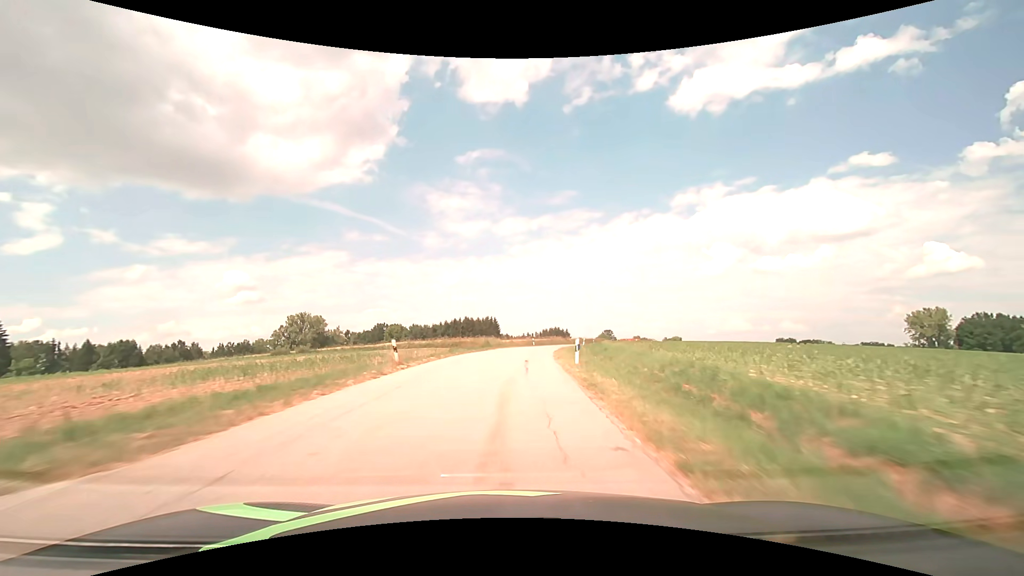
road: tertiary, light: Day
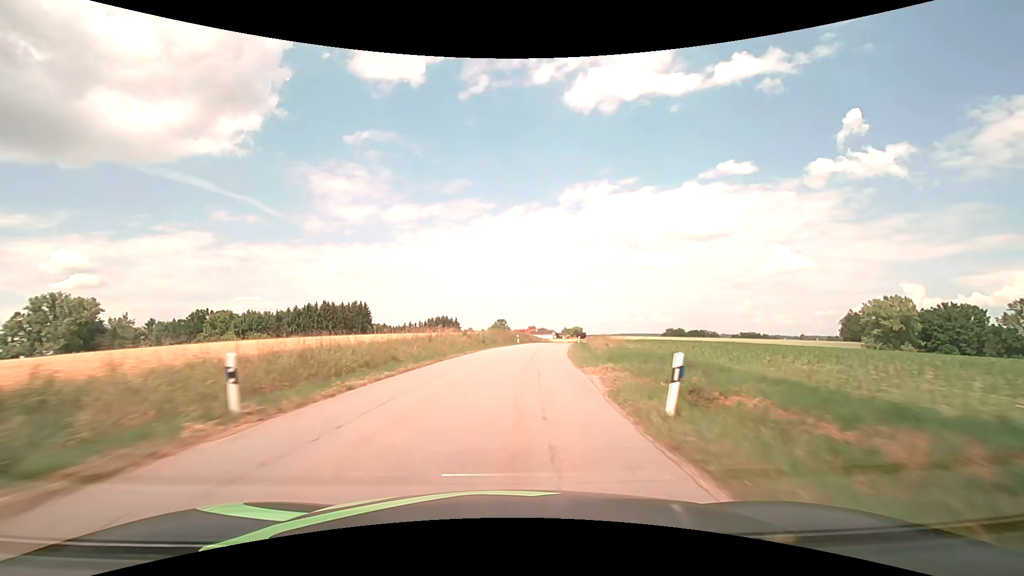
(+5.8, +60.0) m; +13°
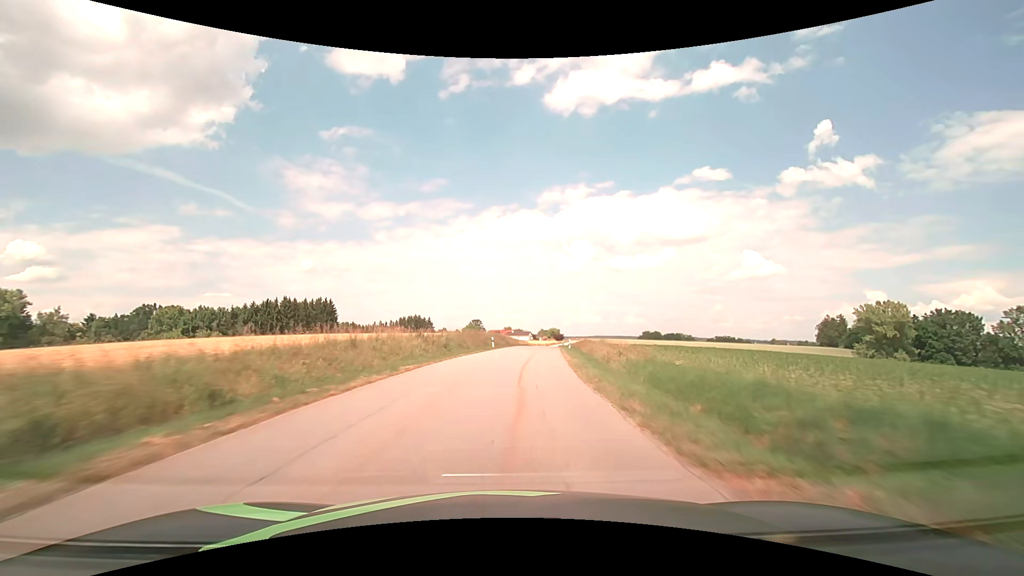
(+0.3, +12.2) m; +3°
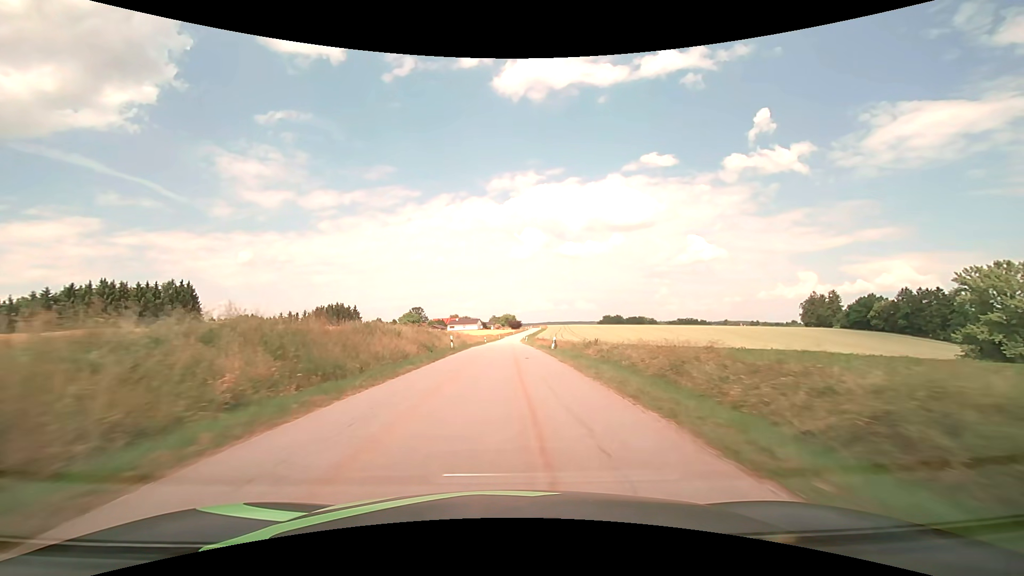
(+4.4, +61.9) m; +6°
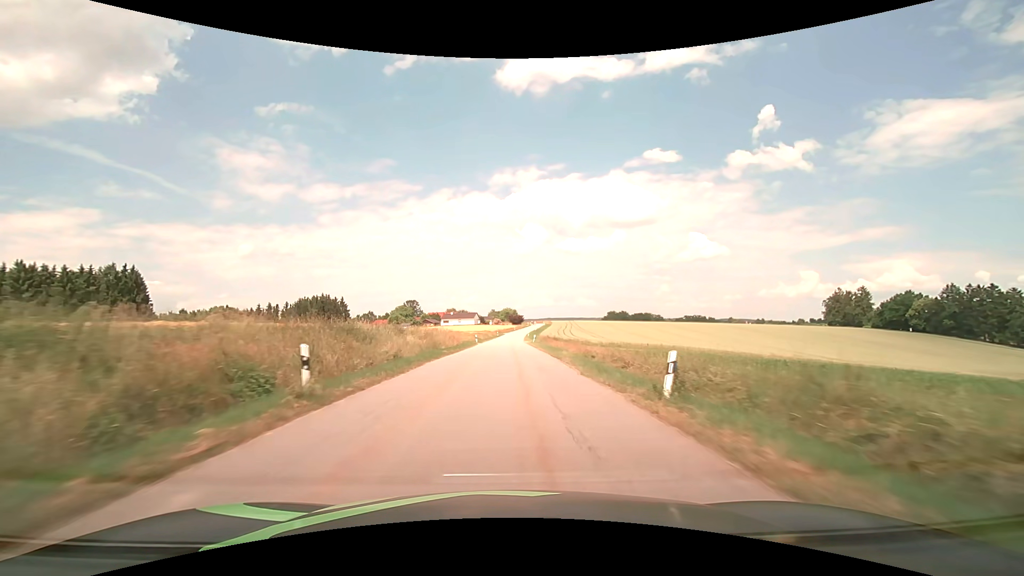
(0.0, +24.1) m; 0°
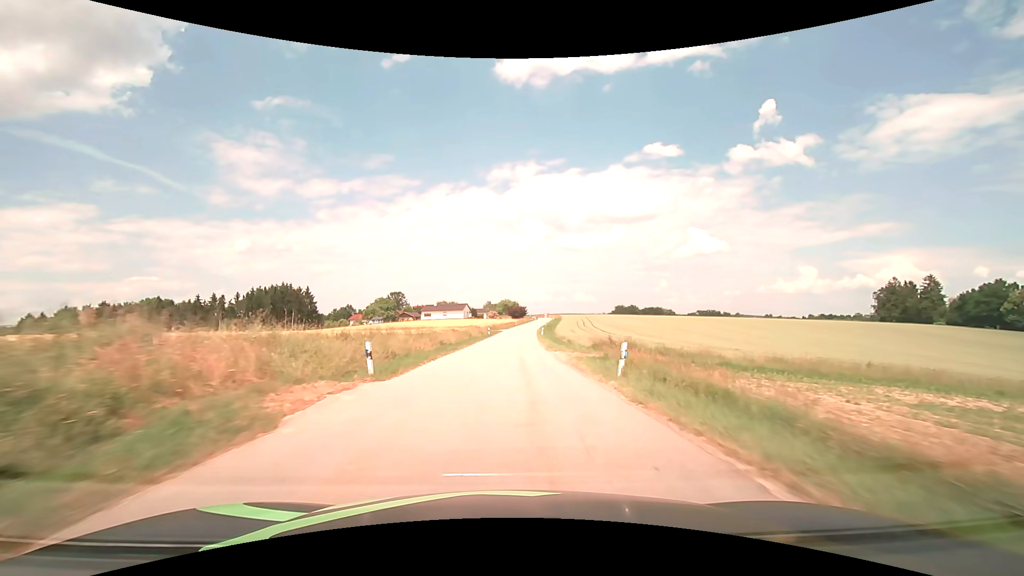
(0.0, +45.9) m; 0°
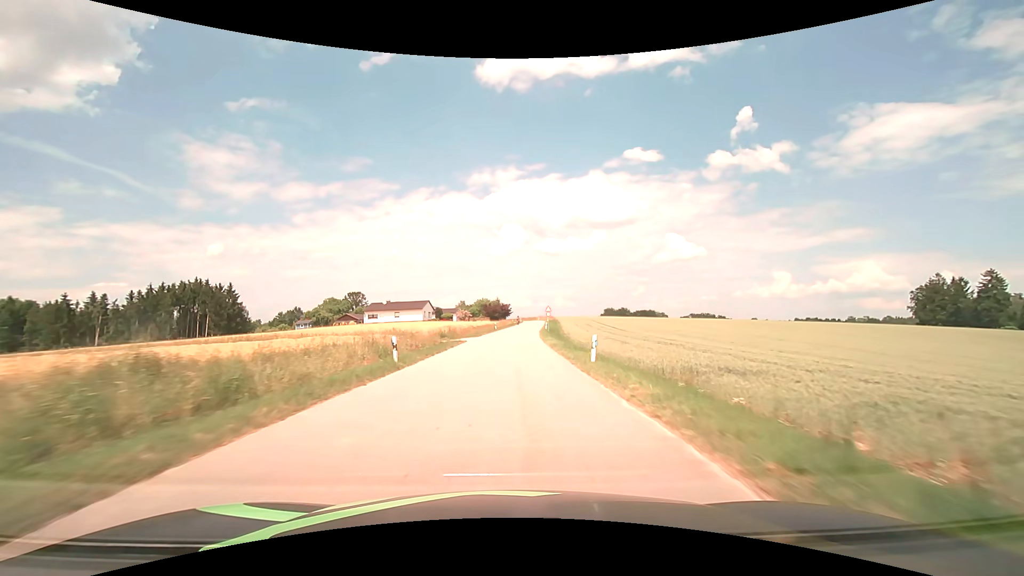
(+0.7, +45.7) m; +2°
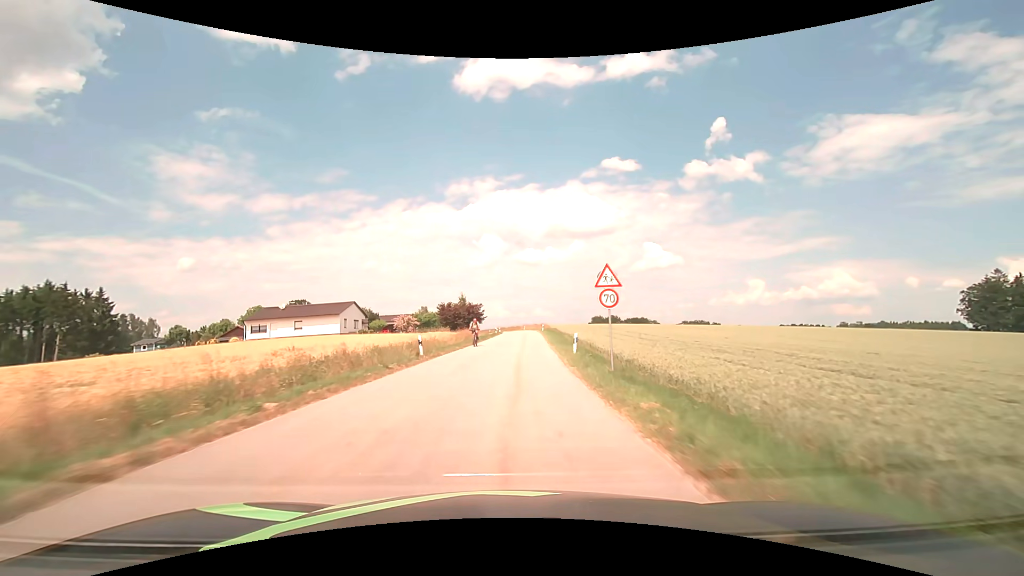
(+1.4, +44.8) m; +3°
(0, +10) (0, +20) (+1, +30) (+1, +40) (+2, +50) (+2, +60) (+2, +70) (+3, +80) (+3, +90) (+3, +100) m
